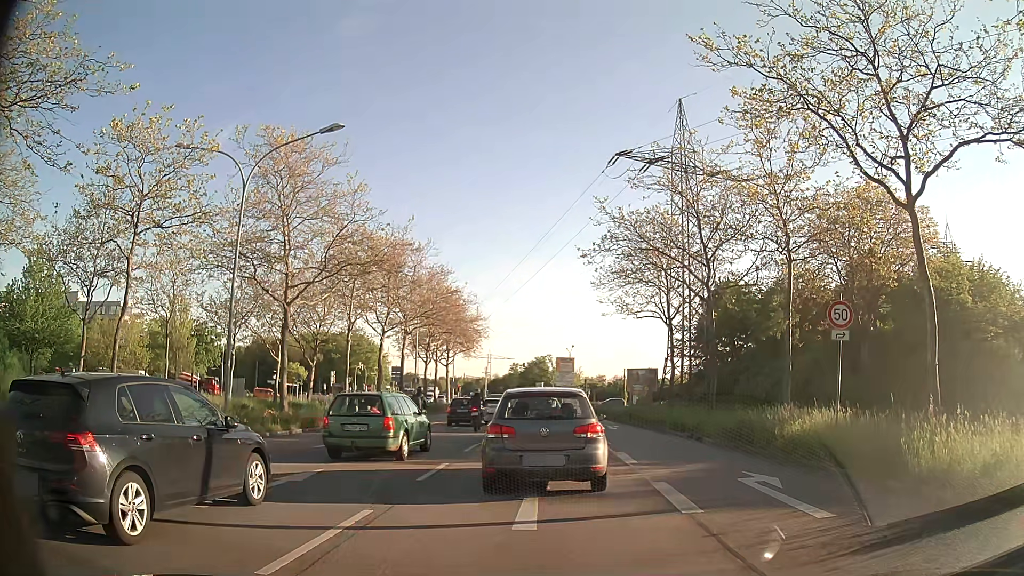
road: primary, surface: asphalt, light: Day
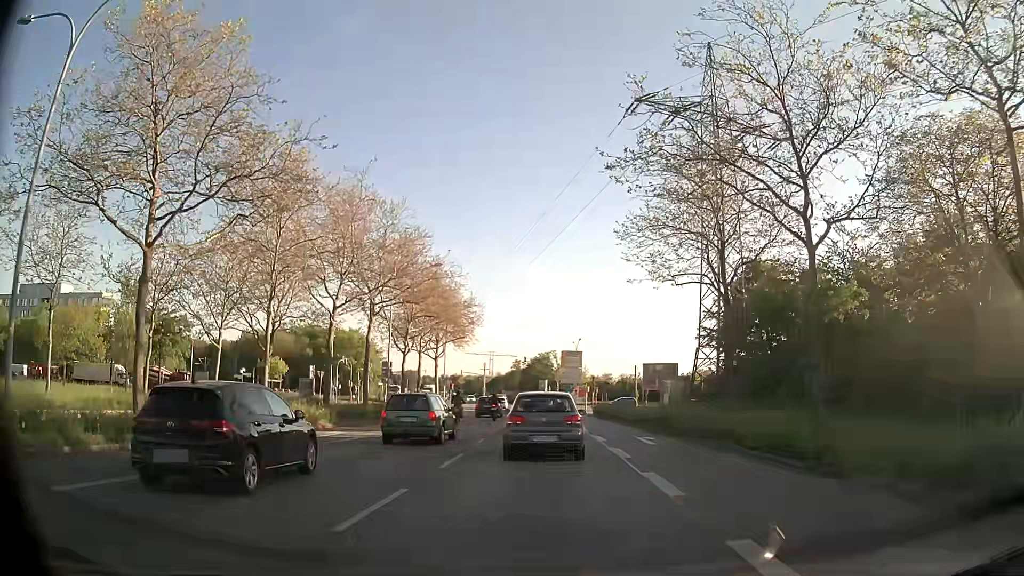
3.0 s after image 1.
(+0.2, +11.0) m; +1°
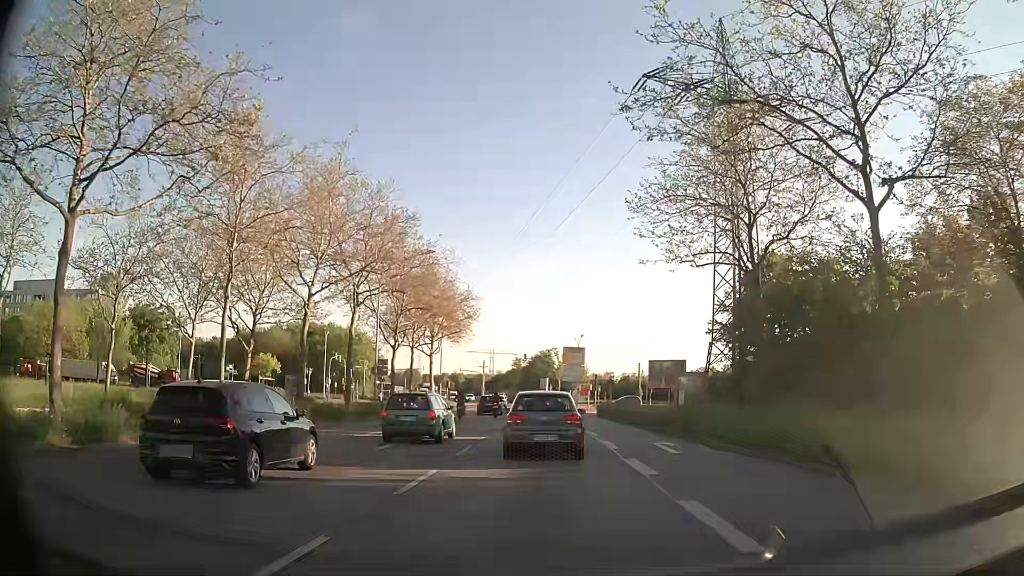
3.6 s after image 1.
(0.0, +3.6) m; +1°
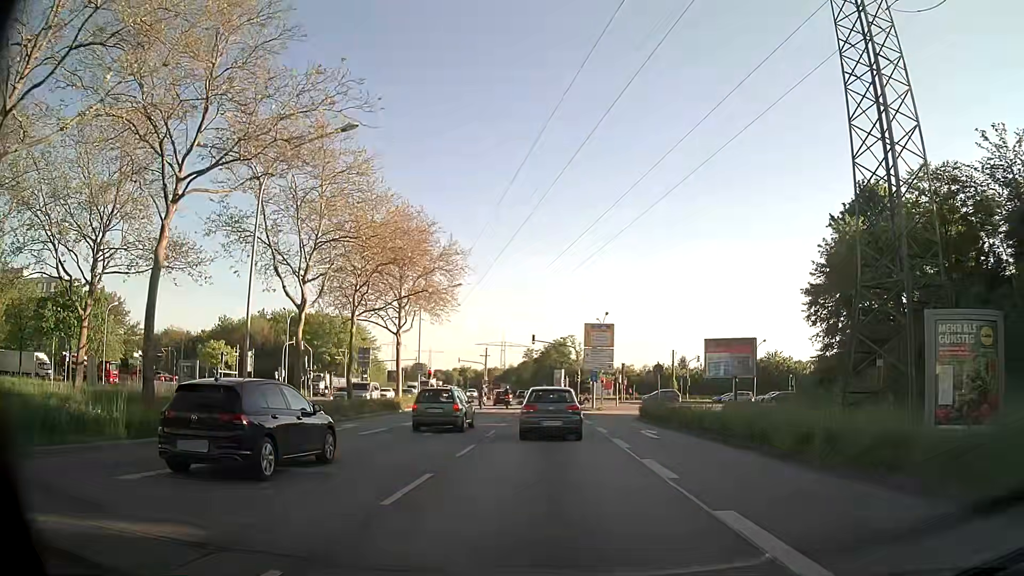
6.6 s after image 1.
(-0.4, +19.4) m; -2°
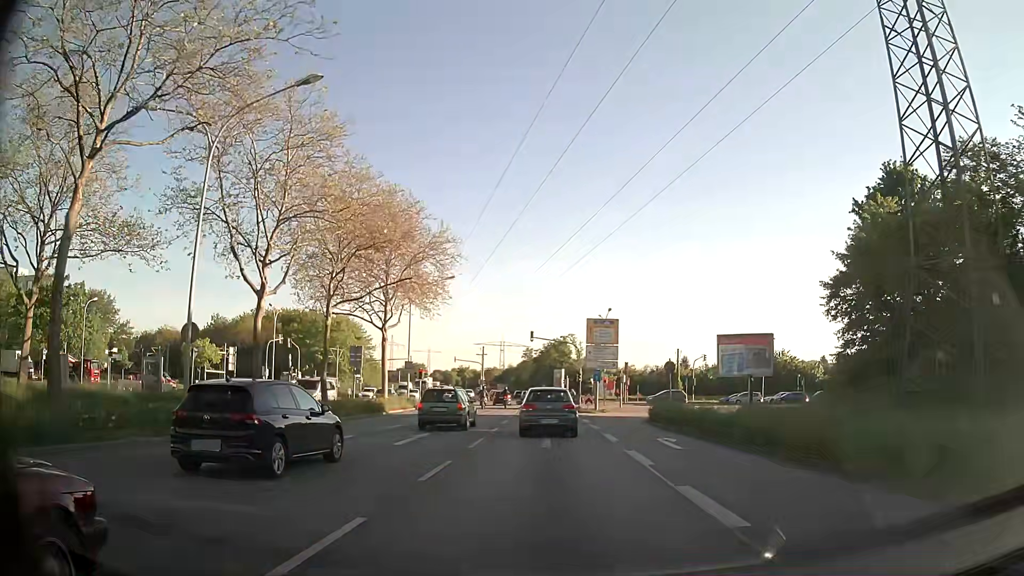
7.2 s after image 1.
(0.0, +3.9) m; +1°
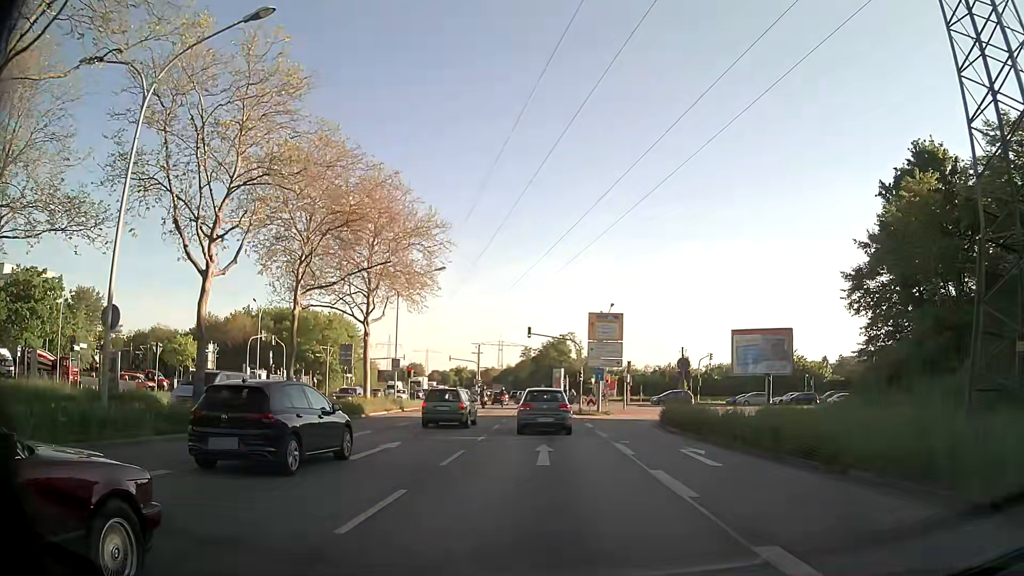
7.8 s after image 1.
(0.0, +3.9) m; -1°
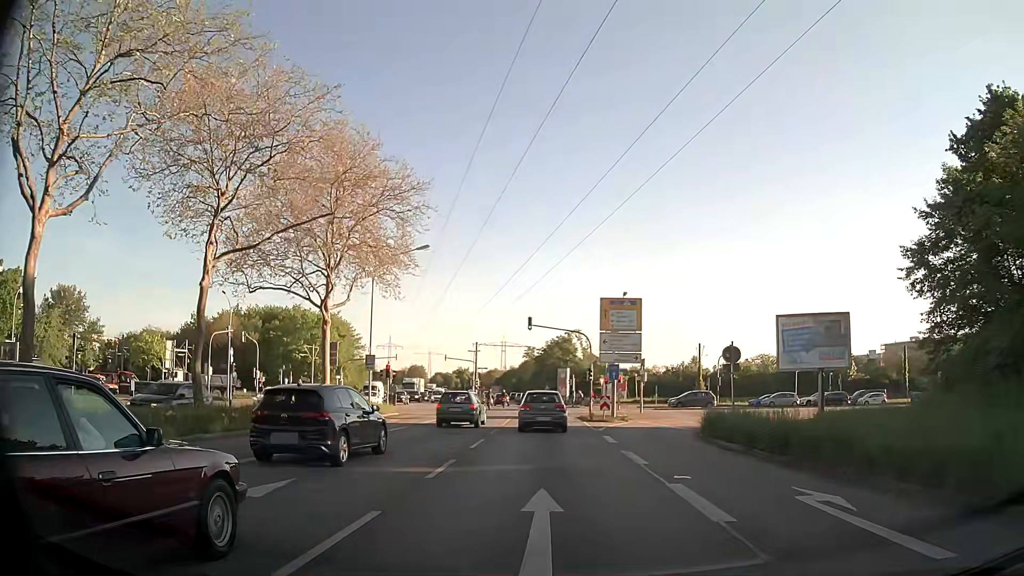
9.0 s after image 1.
(+0.1, +7.9) m; 0°
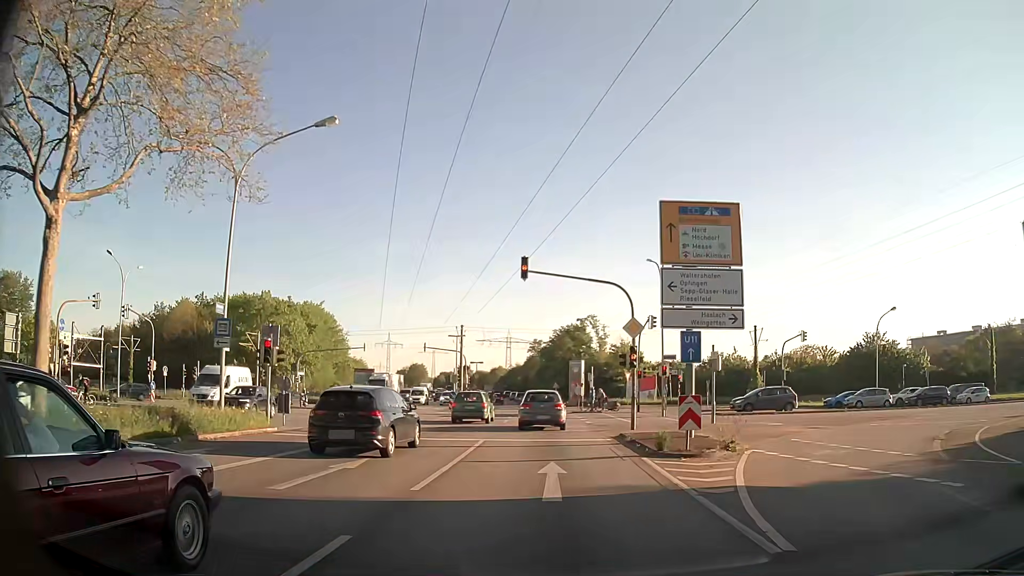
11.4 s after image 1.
(-0.1, +19.9) m; 0°
(0, +10) (0, +20) (0, +30) (-1, +40) (-1, +50) (-2, +60) (-2, +70) (-3, +80) (-4, +90) (-5, +100) m
